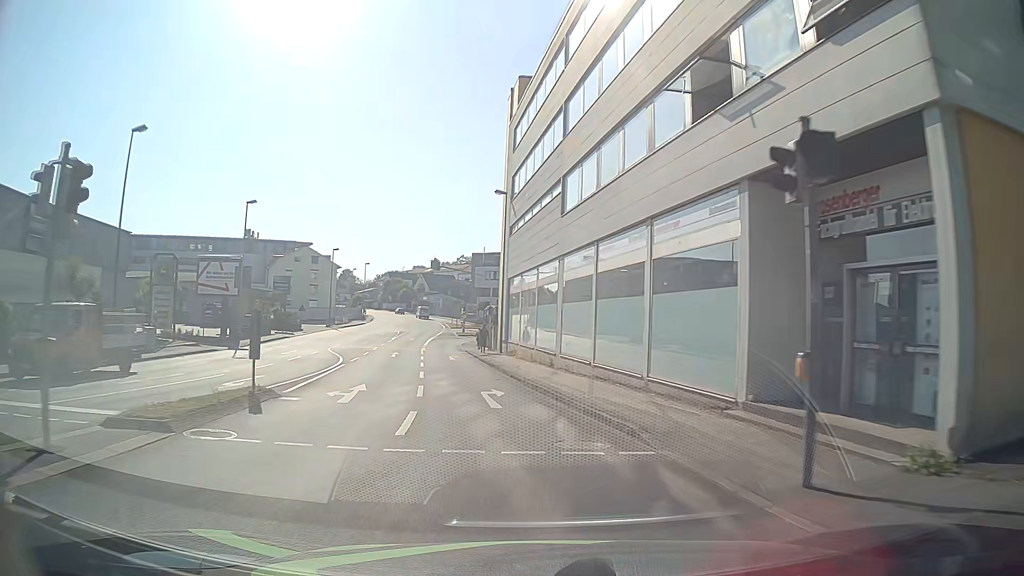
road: tertiary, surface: asphalt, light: Day
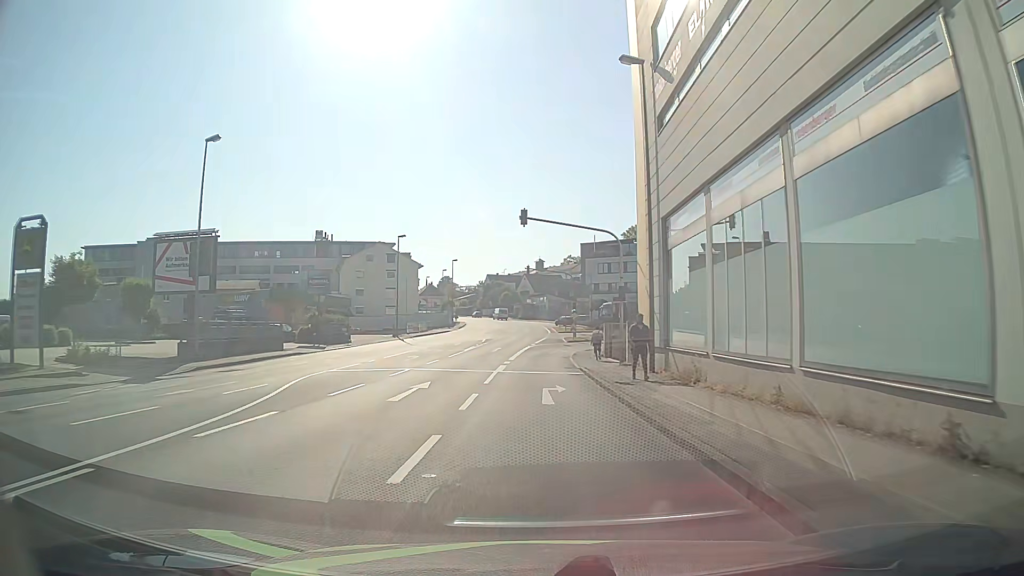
(-2.0, +21.3) m; -8°
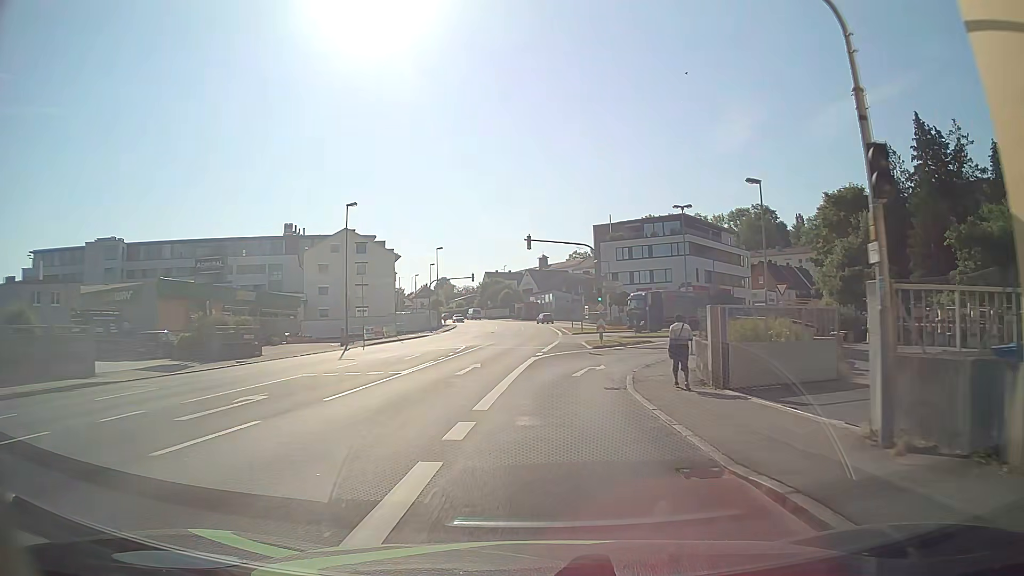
(-0.4, +20.2) m; -1°
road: tertiary_link
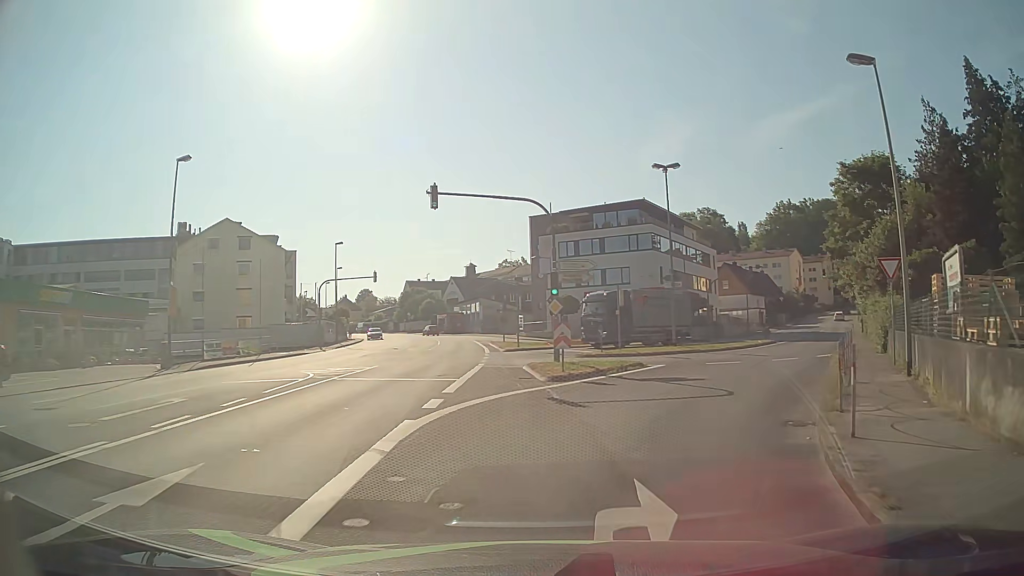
(+0.4, +17.2) m; +5°
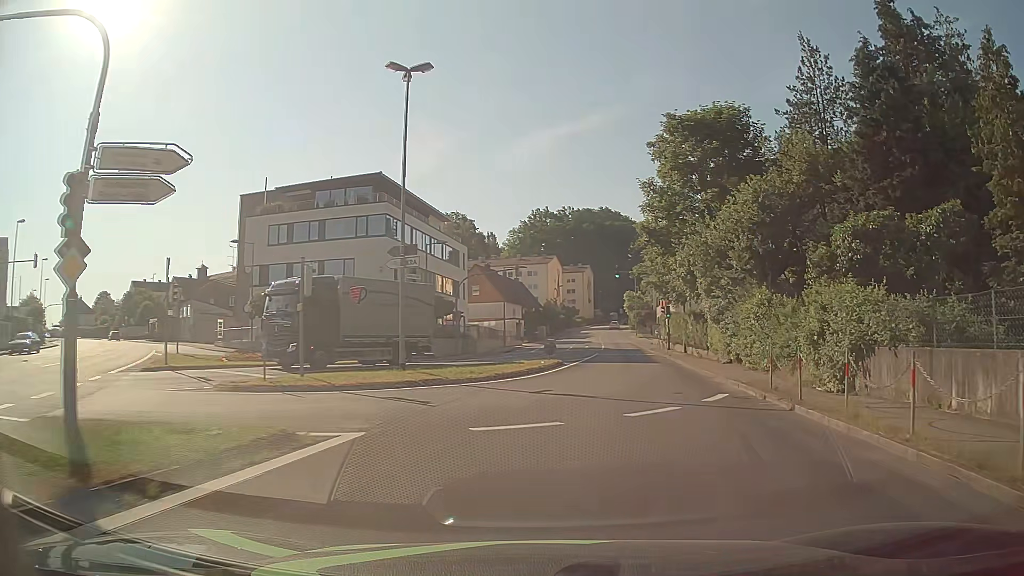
(+3.0, +15.8) m; +22°
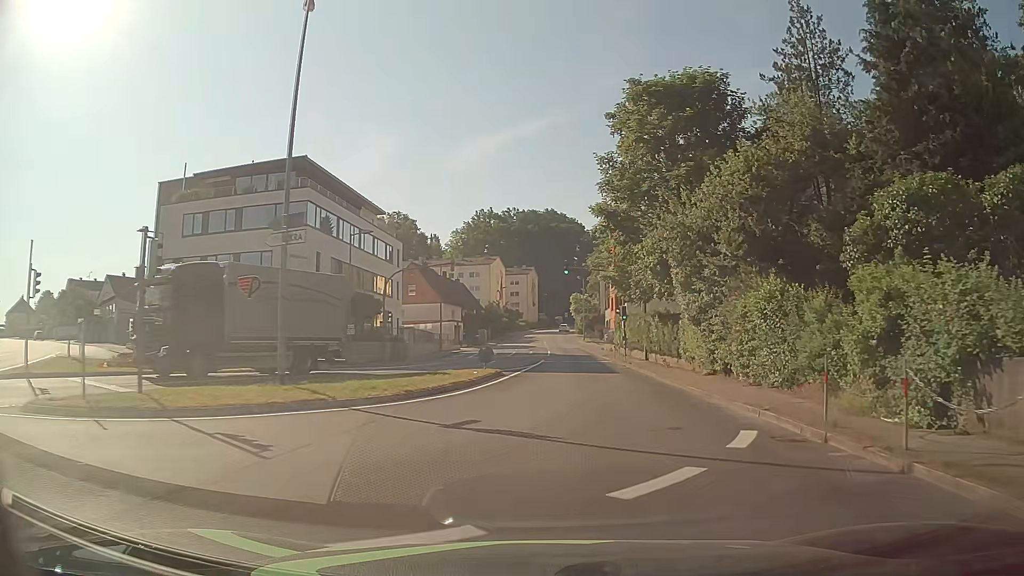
(+0.3, +5.9) m; +5°
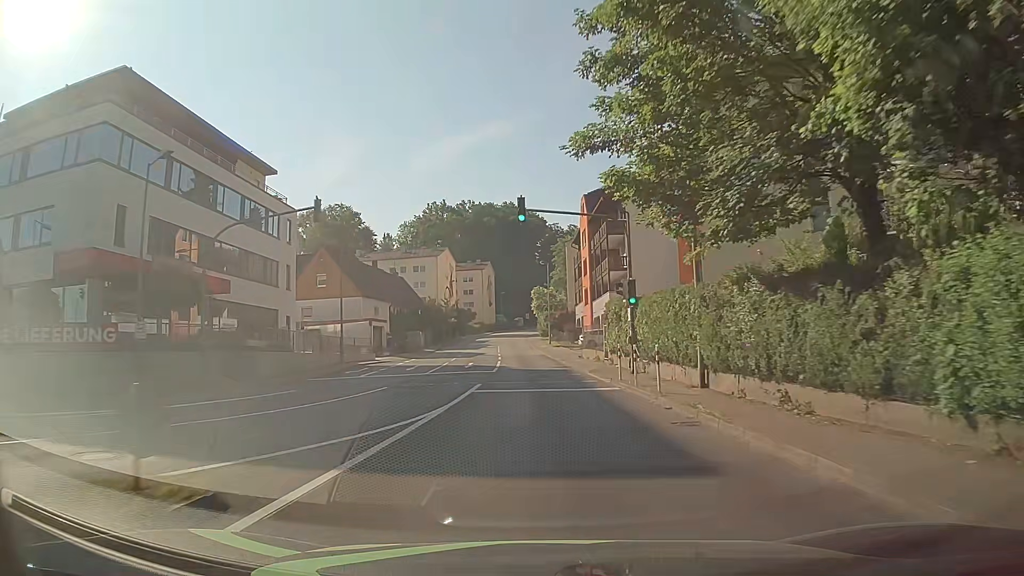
(+1.1, +19.9) m; +4°
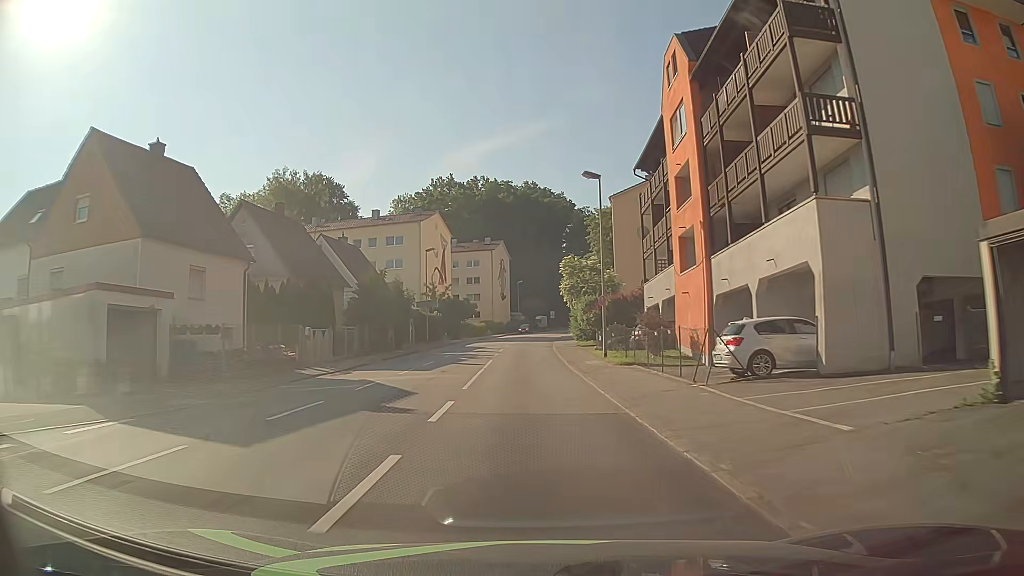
(-0.5, +36.4) m; -2°
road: tertiary
(0, +10) (0, +20) (0, +30) (-1, +40) (-1, +50) (0, +60) (0, +70) (+1, +80) (+3, +90) (+4, +100) m
